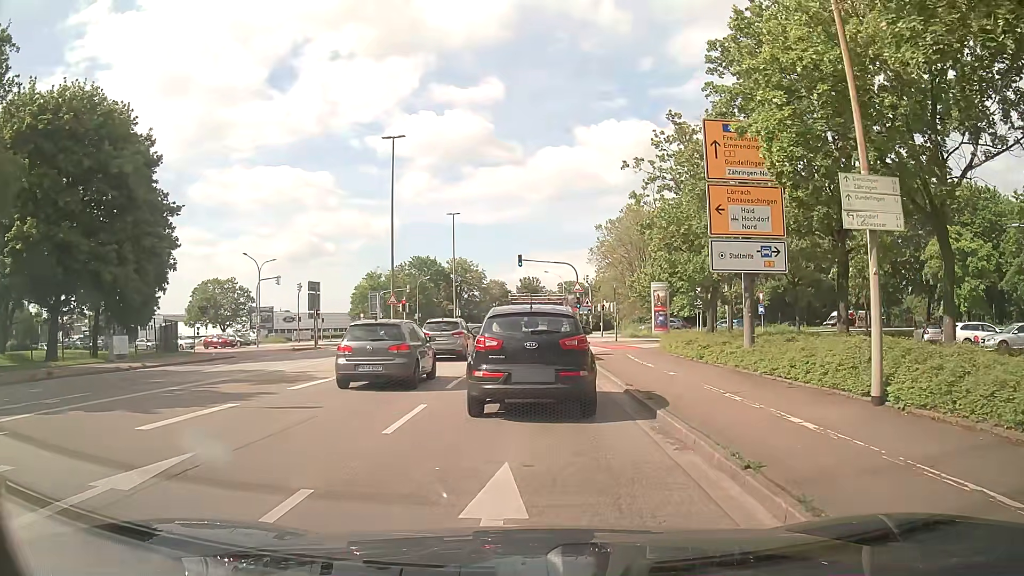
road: unclassified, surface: asphalt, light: Day
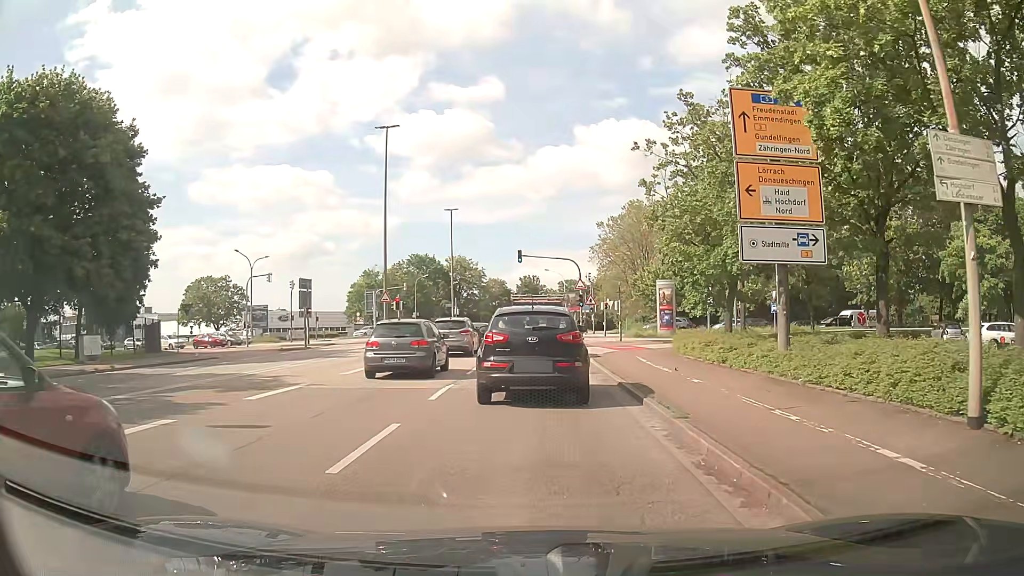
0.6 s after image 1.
(0.0, +2.5) m; +2°
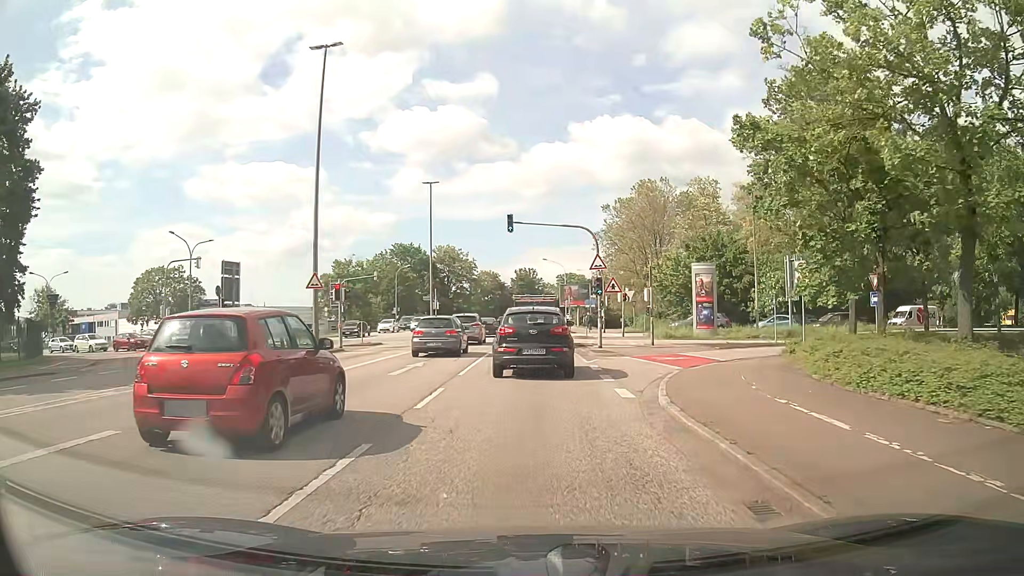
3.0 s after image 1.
(-0.2, +14.1) m; 0°
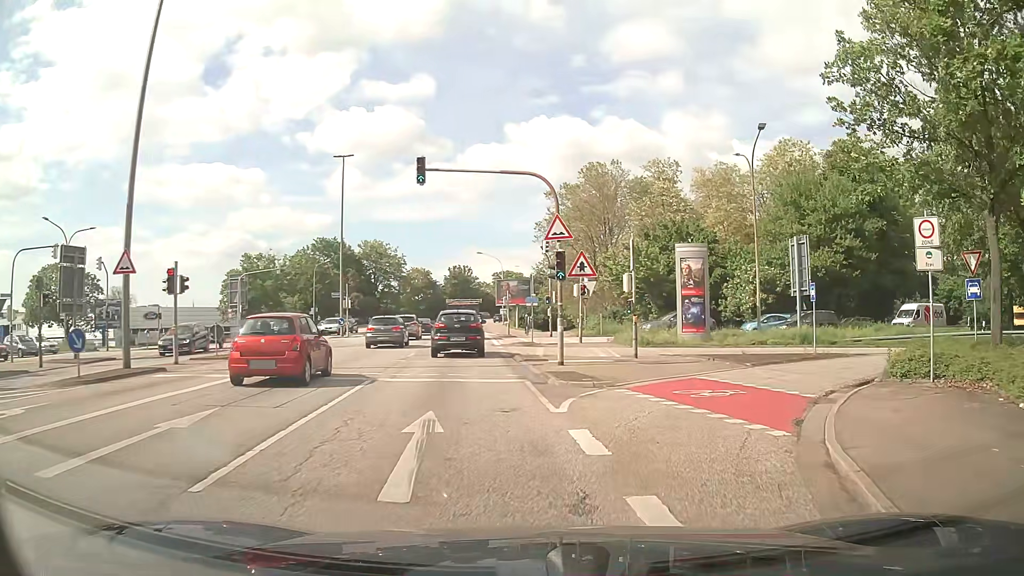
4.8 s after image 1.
(+0.2, +11.3) m; +6°
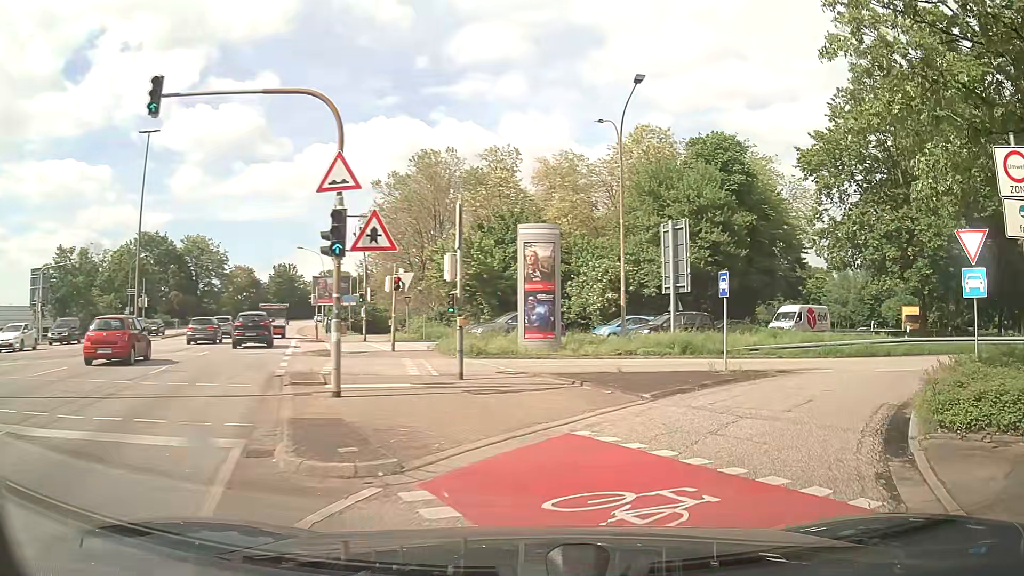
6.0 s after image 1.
(+0.7, +7.3) m; +13°
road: trunk_link
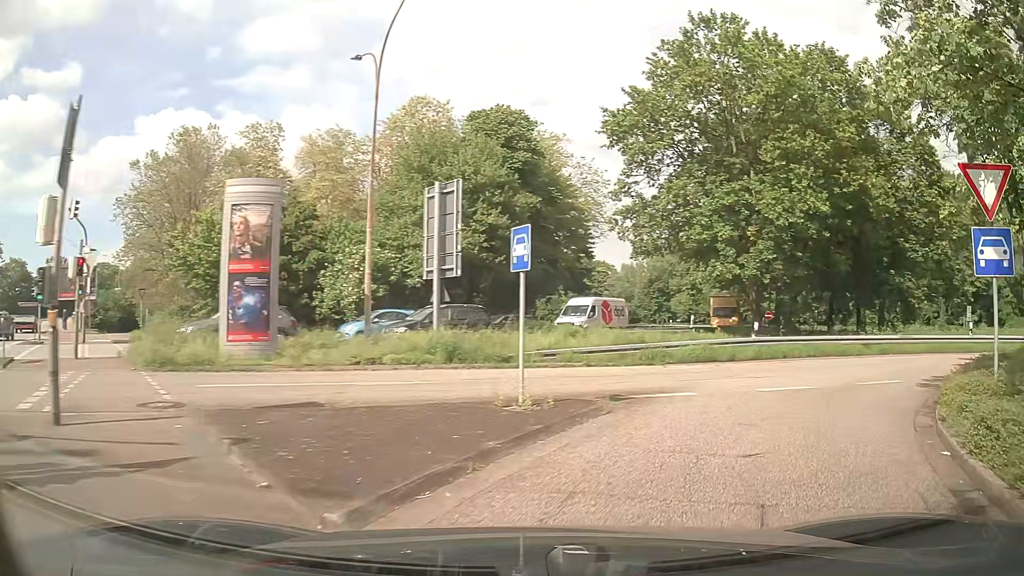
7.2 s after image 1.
(+1.2, +7.2) m; +20°
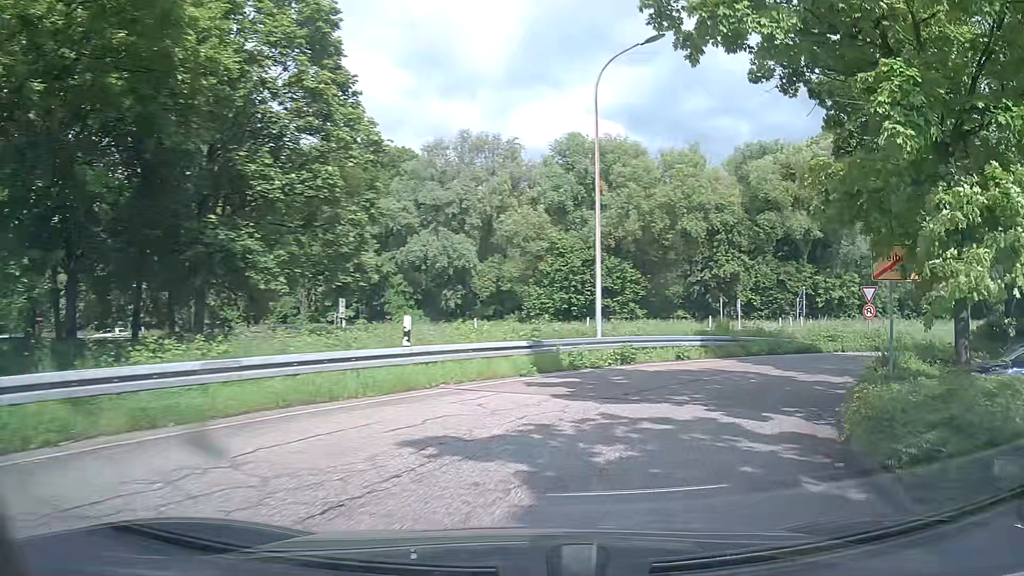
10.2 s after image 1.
(+9.0, +16.5) m; +56°
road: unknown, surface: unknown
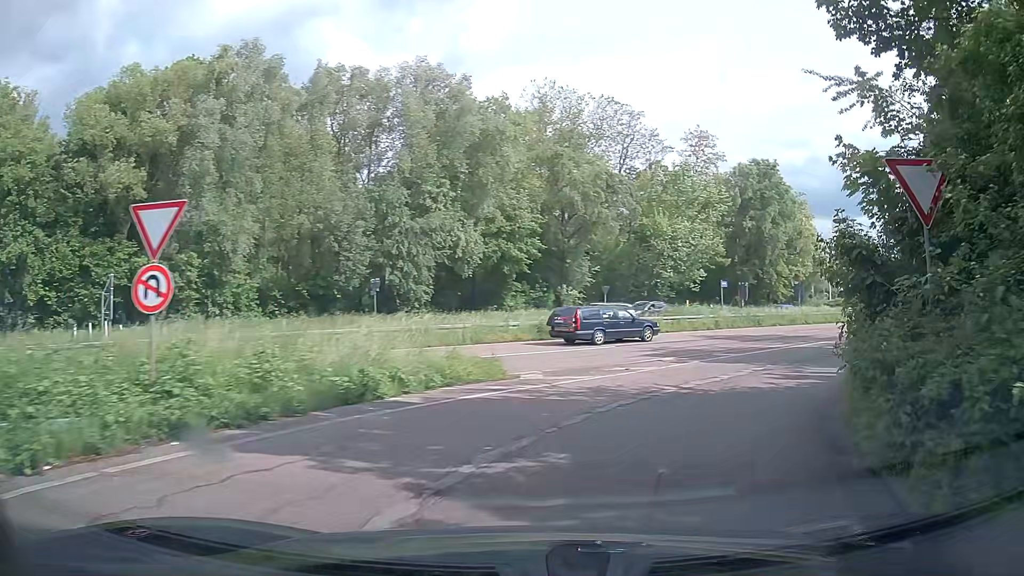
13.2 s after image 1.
(+9.6, +19.4) m; +54°
(+2, +10) (+7, +18) (+14, +25) (+22, +32) (+29, +39) (+37, +45) (+44, +52) (+52, +58) (+60, +64) (+68, +70) m
